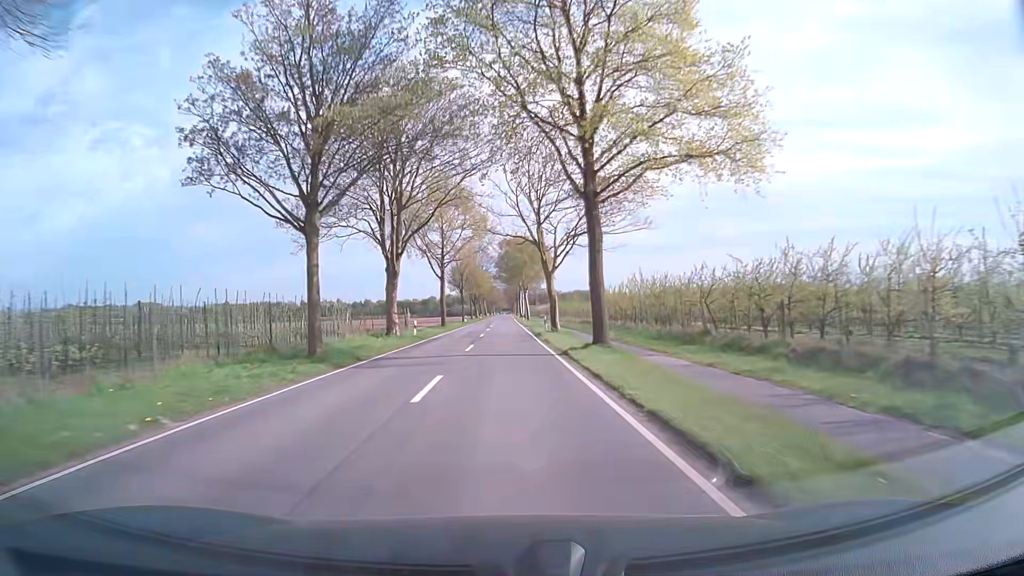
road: secondary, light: Day
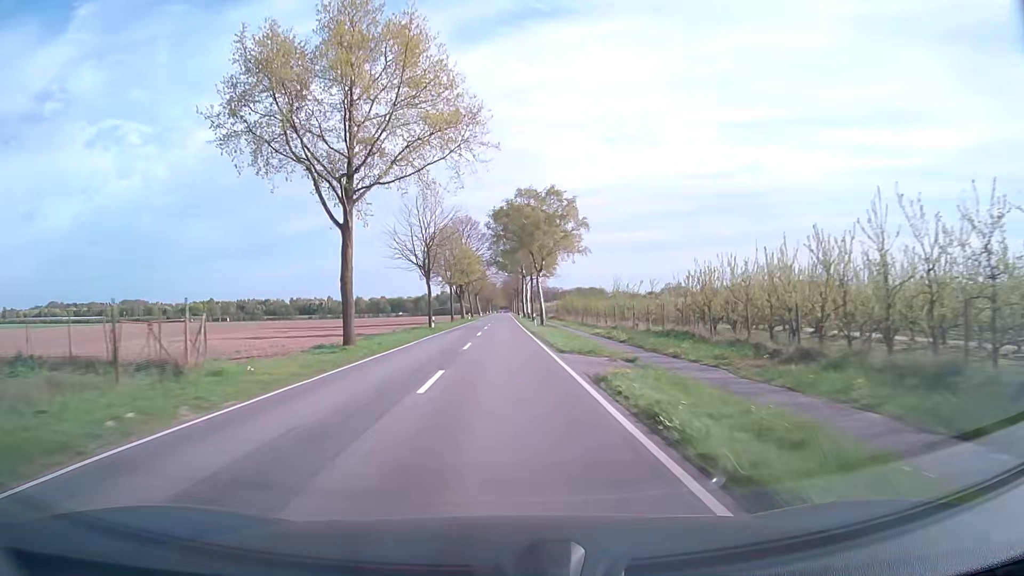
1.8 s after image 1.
(+0.1, +37.7) m; 0°
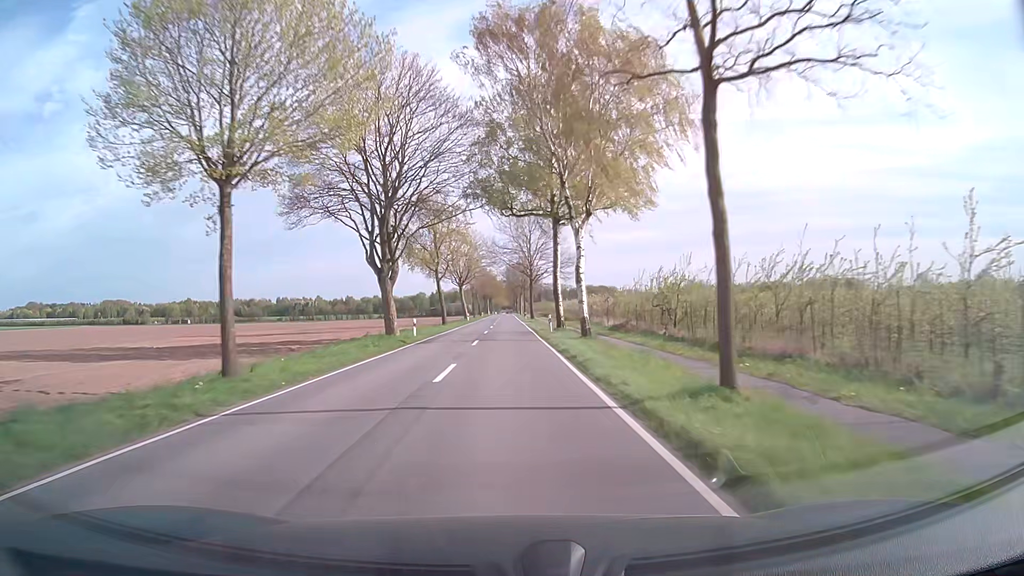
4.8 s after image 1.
(-0.2, +62.7) m; -1°
(0, +10) (0, +20) (0, +30) (0, +40) (0, +50) (+1, +60) (+1, +70) (+1, +80) (+1, +90) (+1, +100) m
